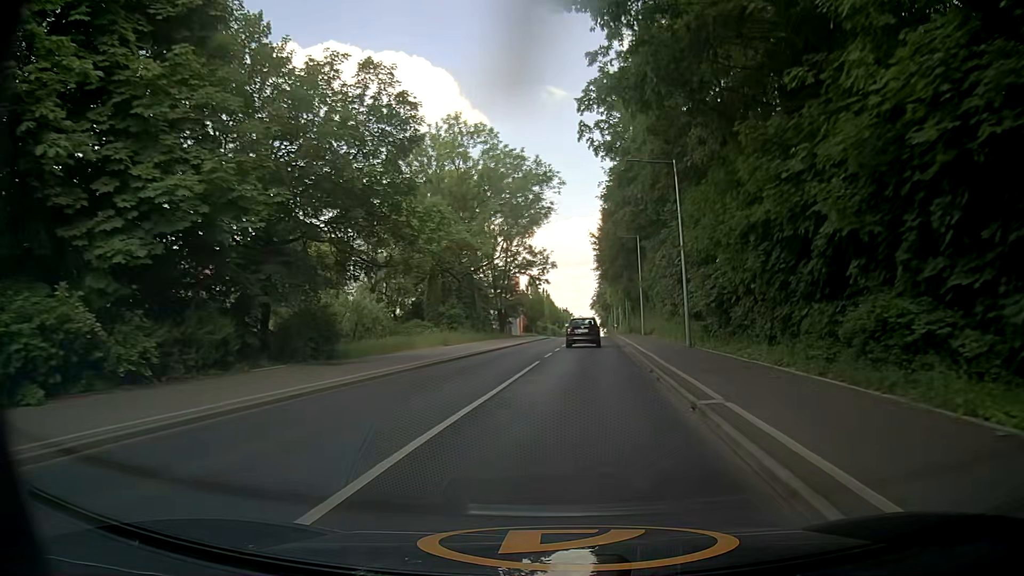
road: secondary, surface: asphalt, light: Day
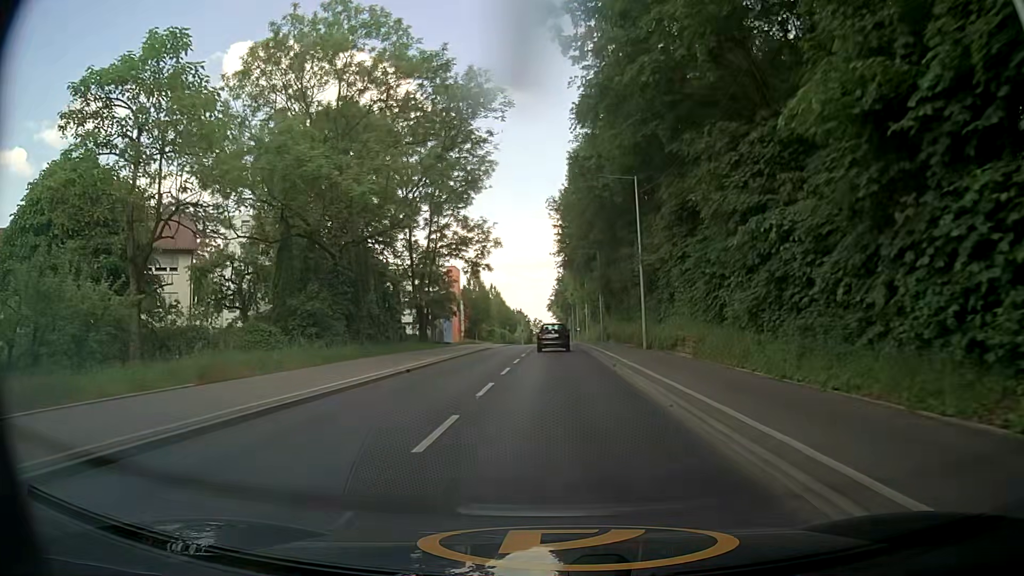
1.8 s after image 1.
(+1.5, +24.4) m; +5°
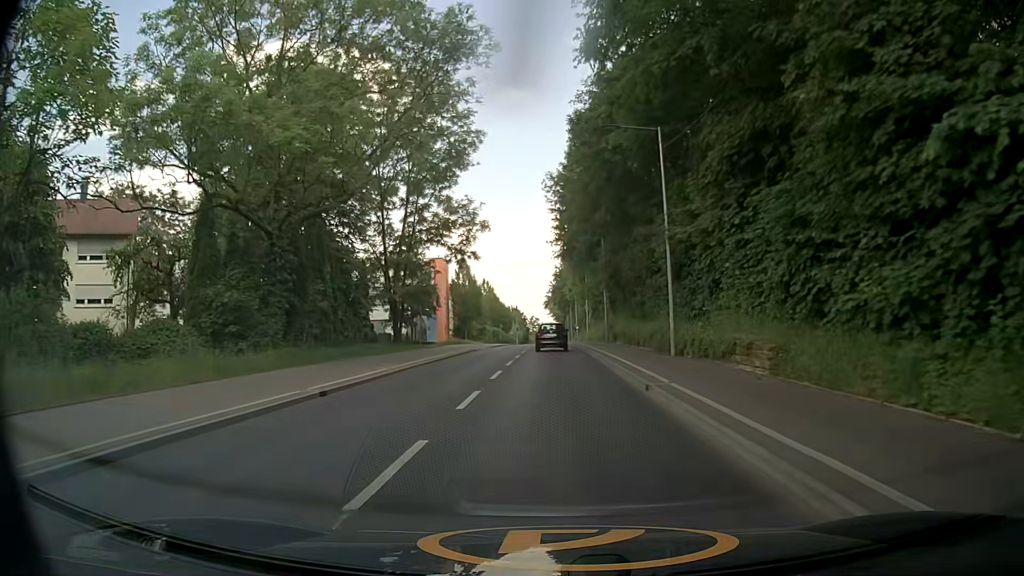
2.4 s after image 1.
(0.0, +8.3) m; +1°
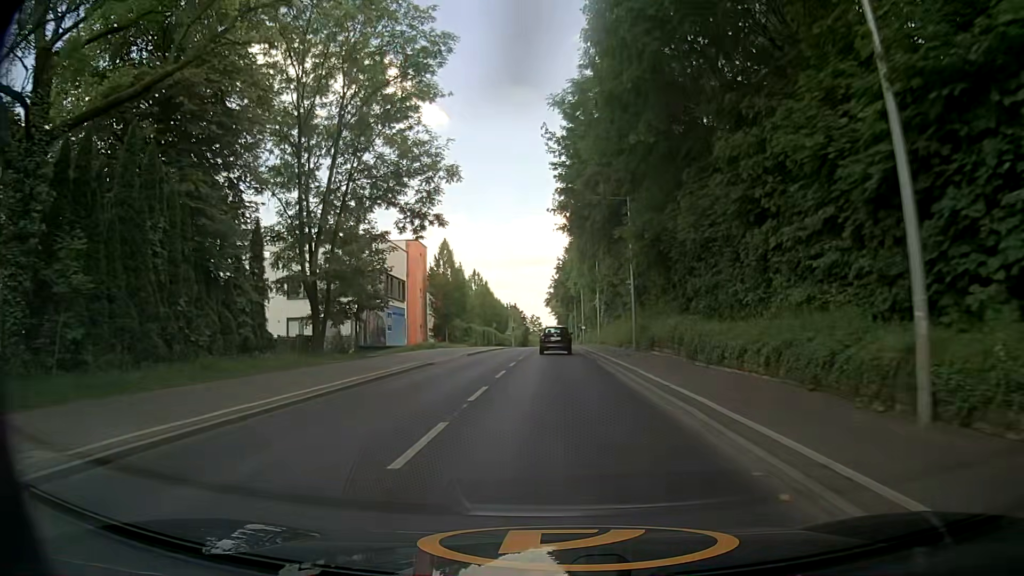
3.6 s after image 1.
(0.0, +16.5) m; 0°
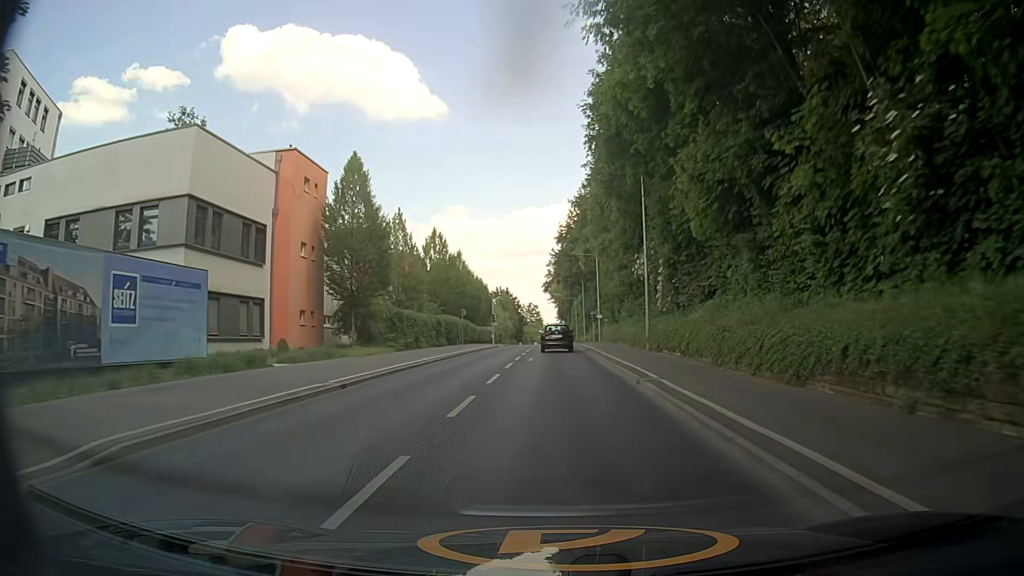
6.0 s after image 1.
(-0.2, +32.3) m; 0°
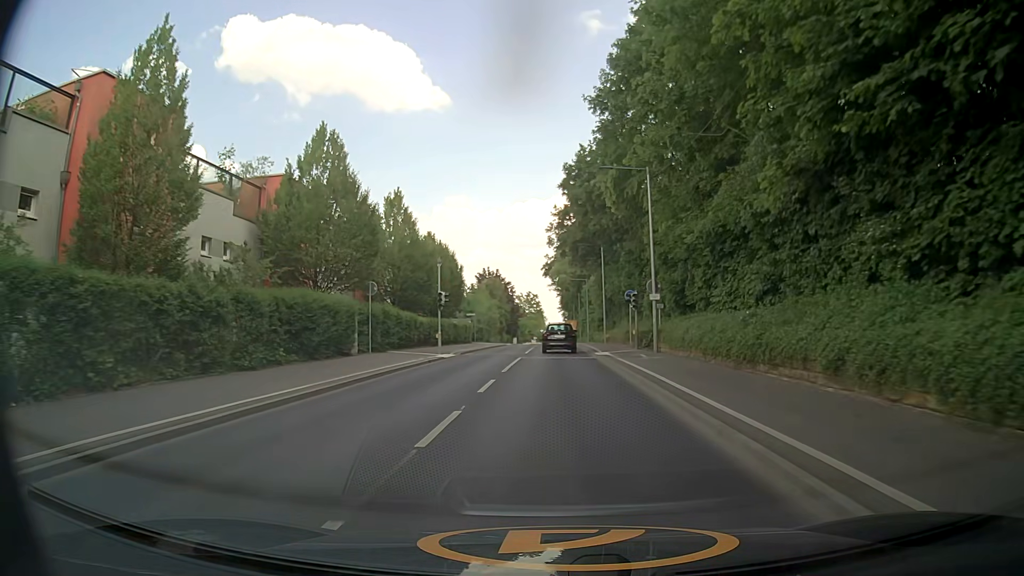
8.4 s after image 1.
(-0.1, +32.2) m; 0°
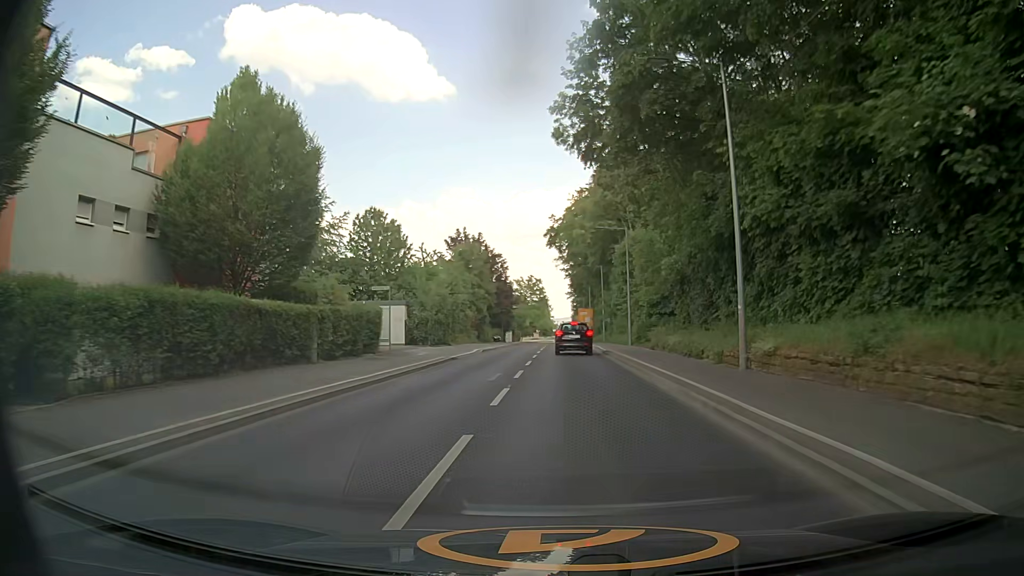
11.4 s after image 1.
(-0.3, +39.7) m; -1°
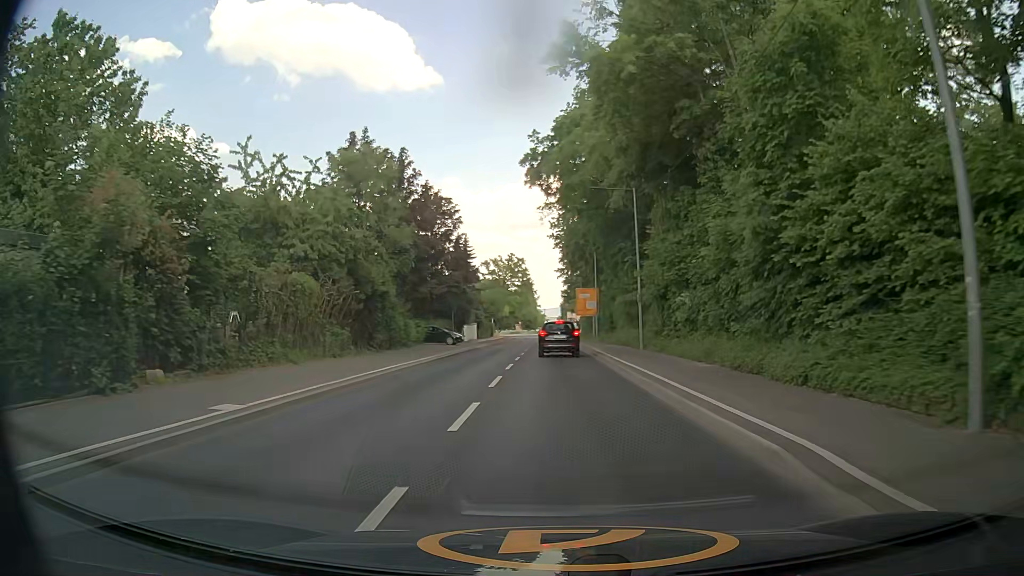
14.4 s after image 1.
(+1.0, +38.5) m; +2°
(0, +10) (0, +20) (0, +30) (0, +40) (0, +50) (0, +60) (0, +70) (0, +80) (0, +90) (0, +100) m
